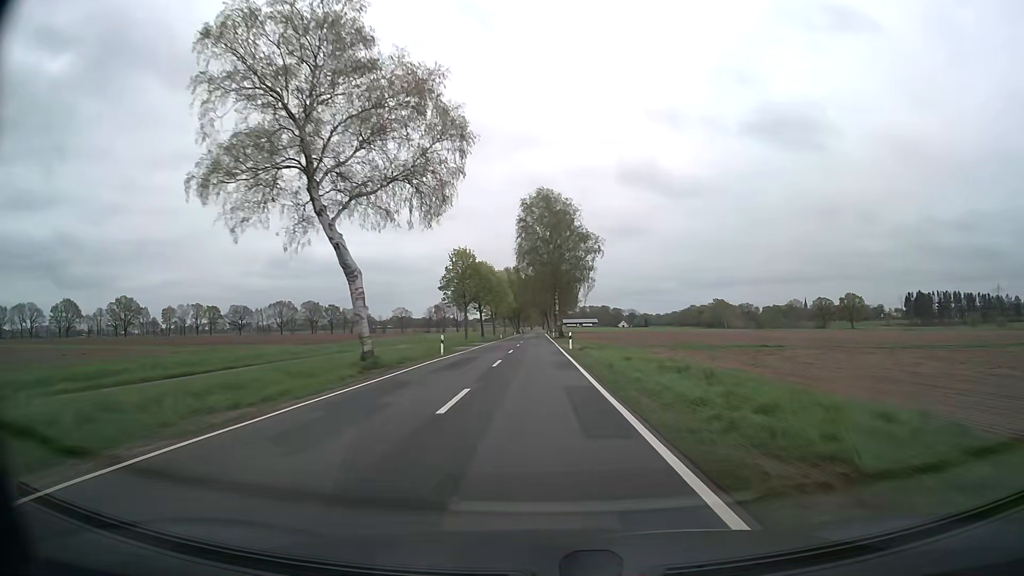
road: secondary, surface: asphalt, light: Day
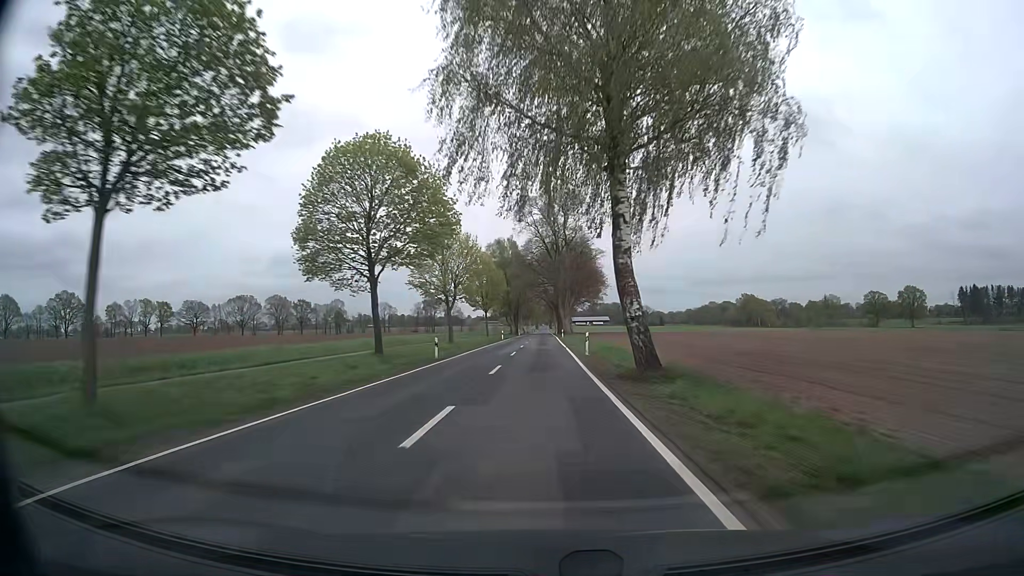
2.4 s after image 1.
(0.0, +63.2) m; 0°
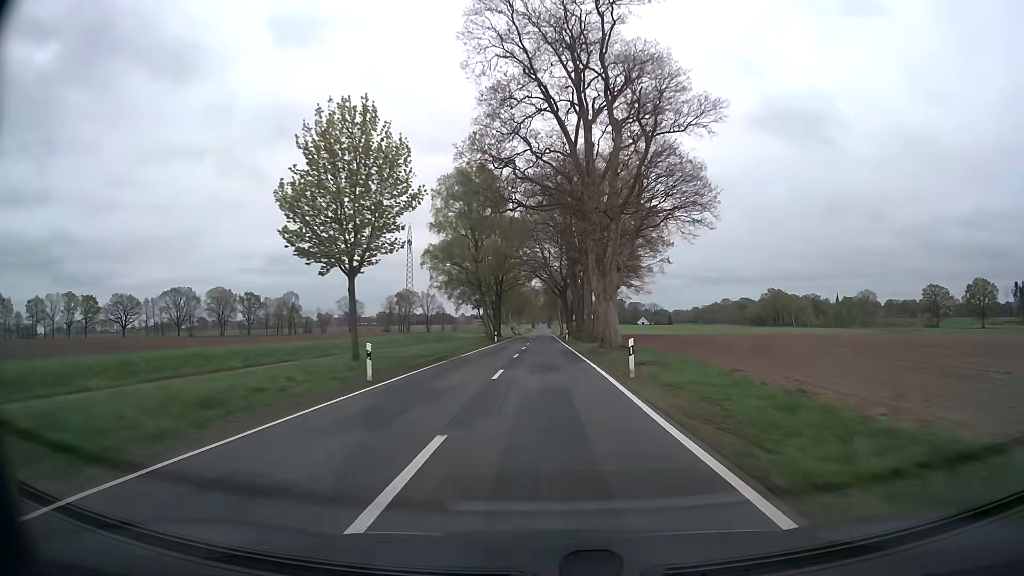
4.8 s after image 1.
(+0.1, +63.2) m; 0°
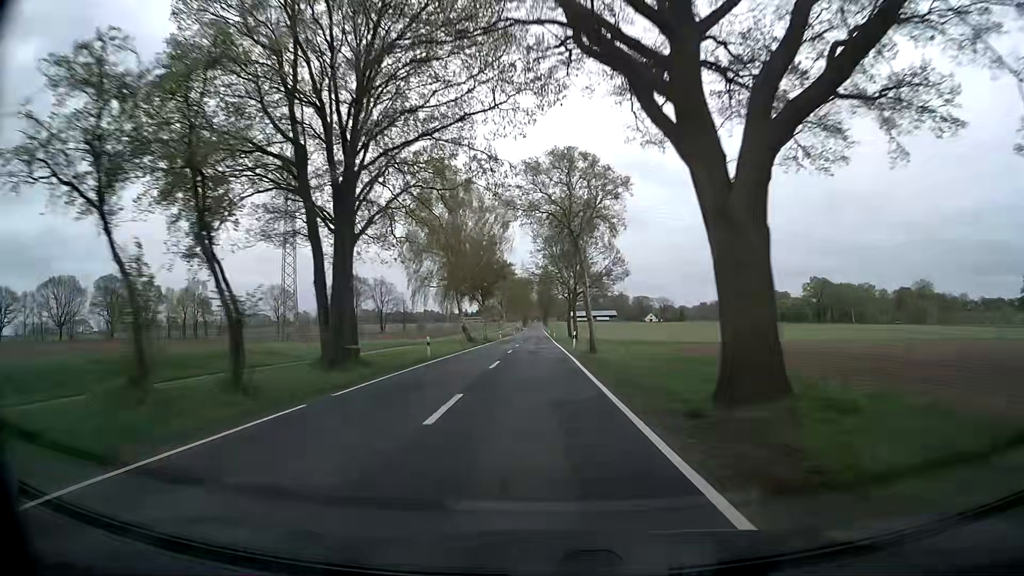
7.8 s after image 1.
(+0.5, +79.1) m; 0°
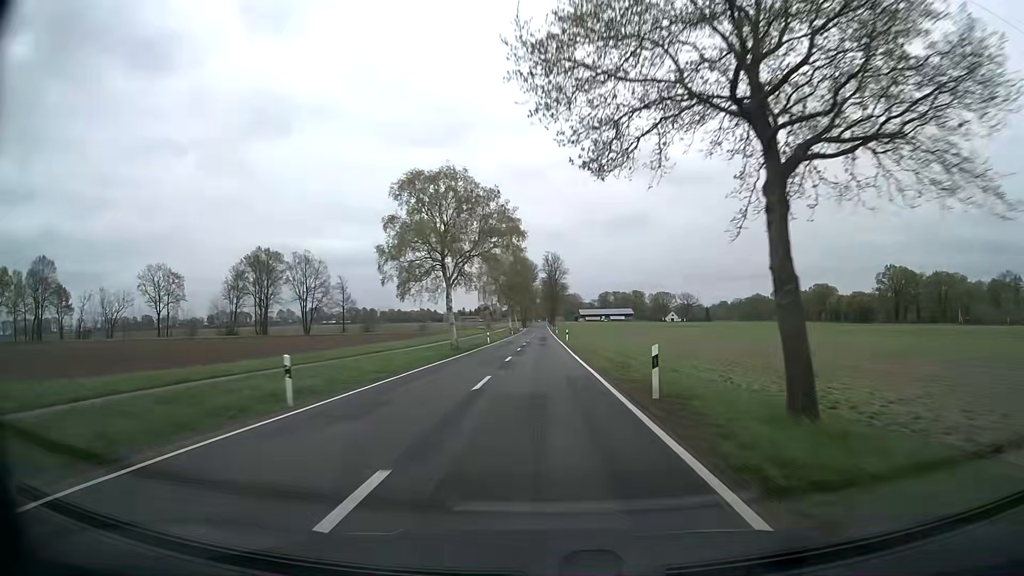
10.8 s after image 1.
(-0.4, +79.2) m; -1°
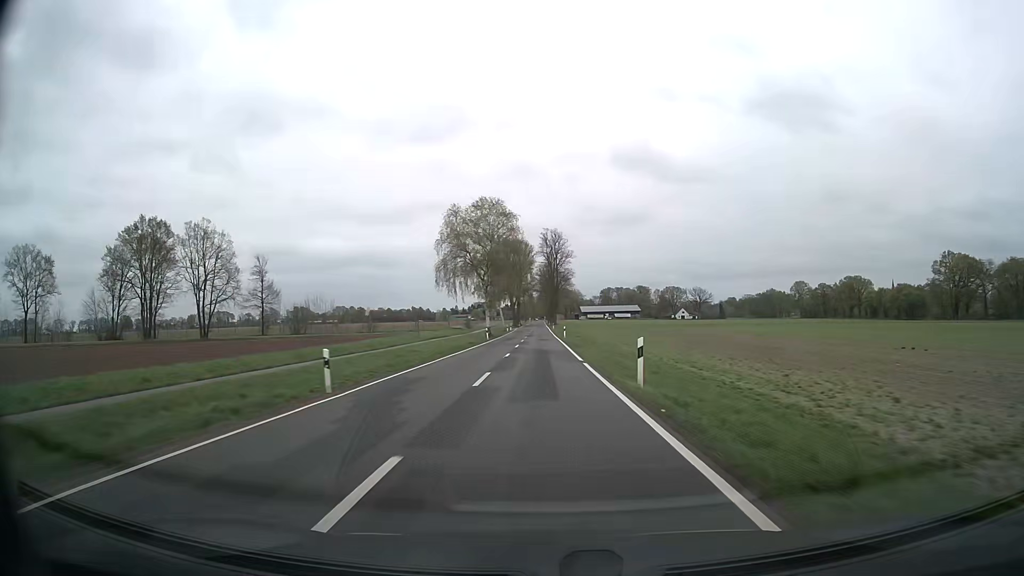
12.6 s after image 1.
(+0.3, +47.6) m; 0°
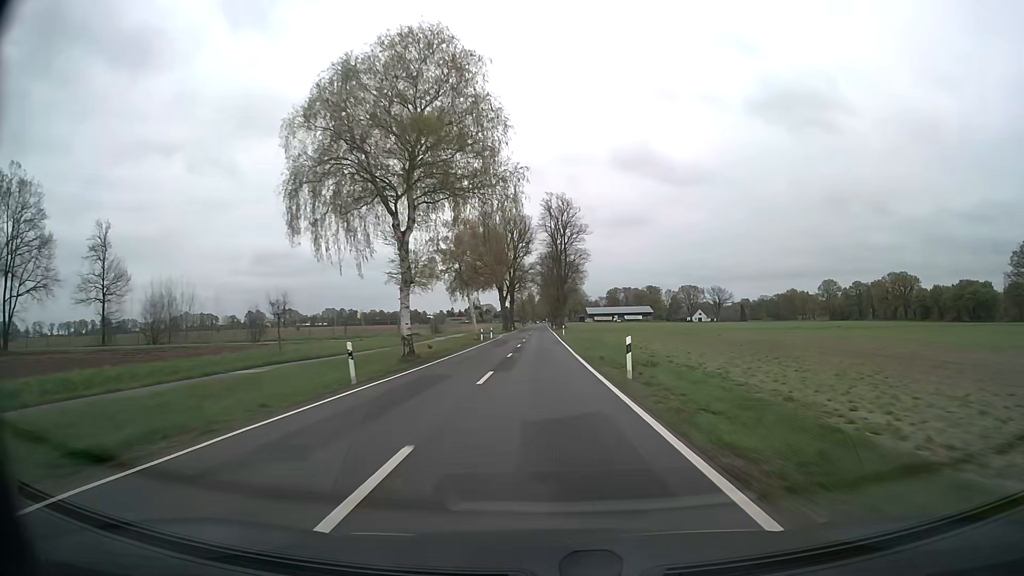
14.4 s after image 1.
(0.0, +47.5) m; 0°
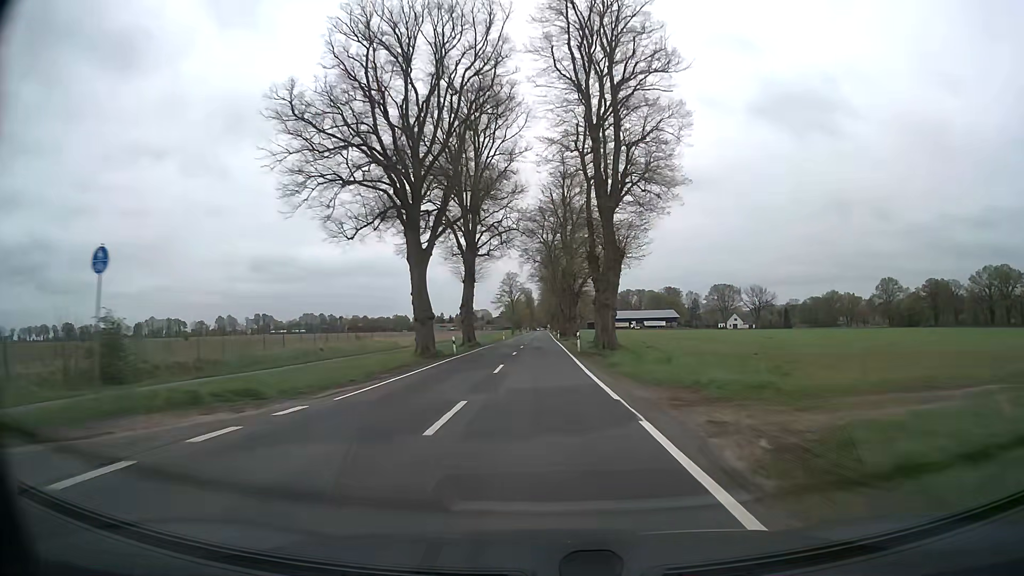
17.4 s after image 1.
(0.0, +79.0) m; 0°
(0, +10) (0, +20) (0, +30) (0, +40) (0, +50) (0, +60) (0, +70) (0, +80) (0, +90) (0, +100) m
